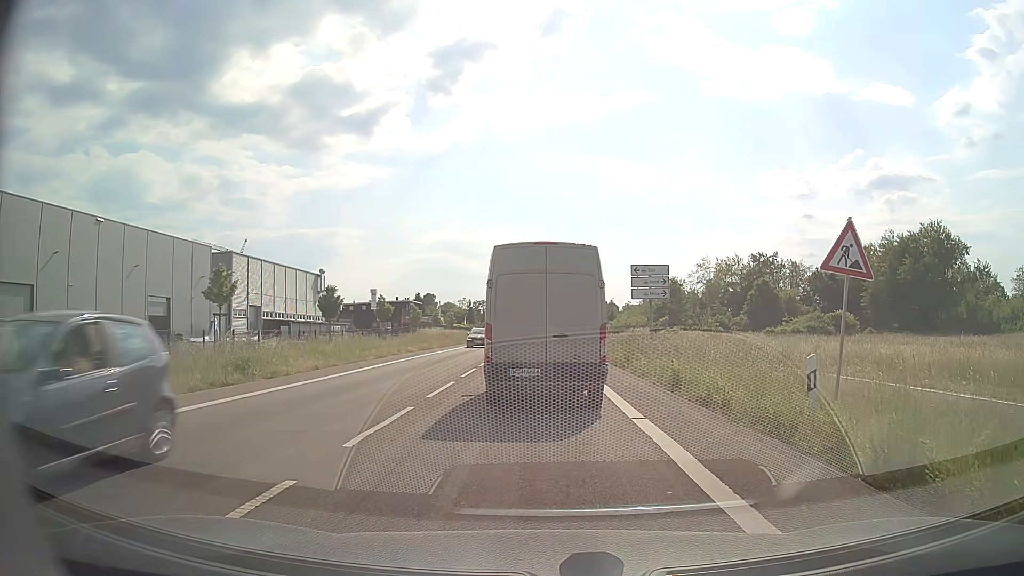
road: secondary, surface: asphalt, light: Day
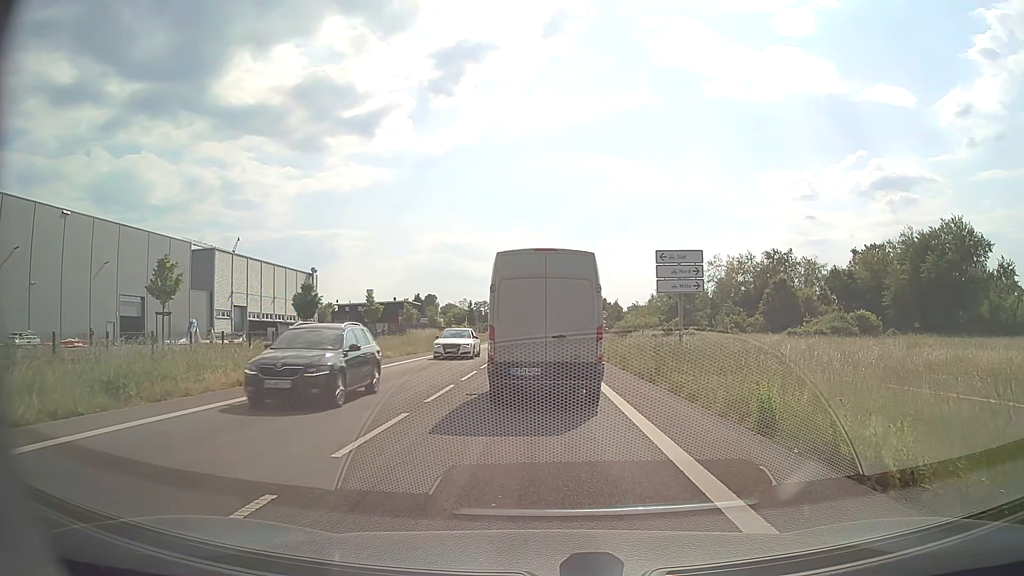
(0.0, +6.2) m; 0°
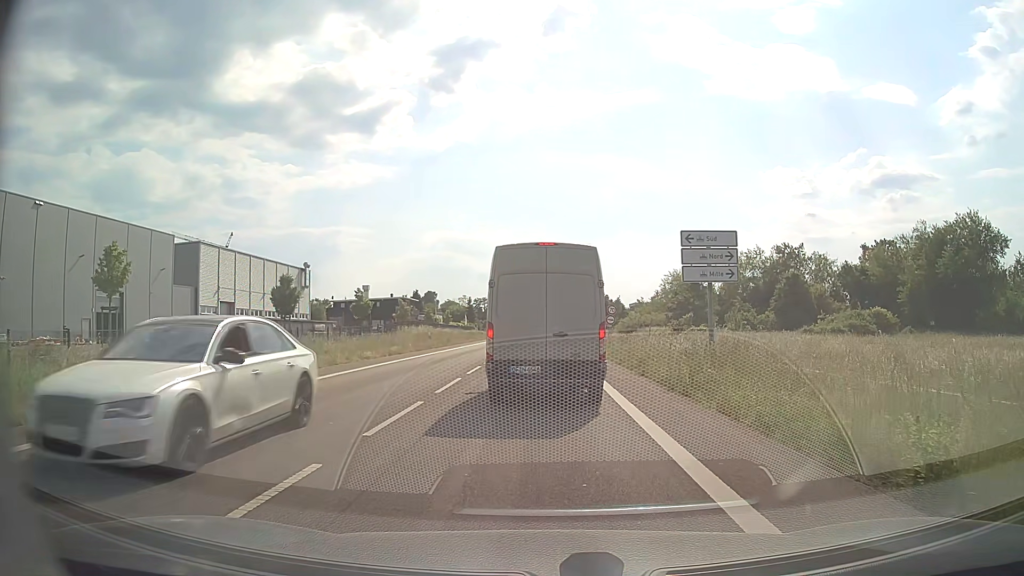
(0.0, +4.4) m; 0°
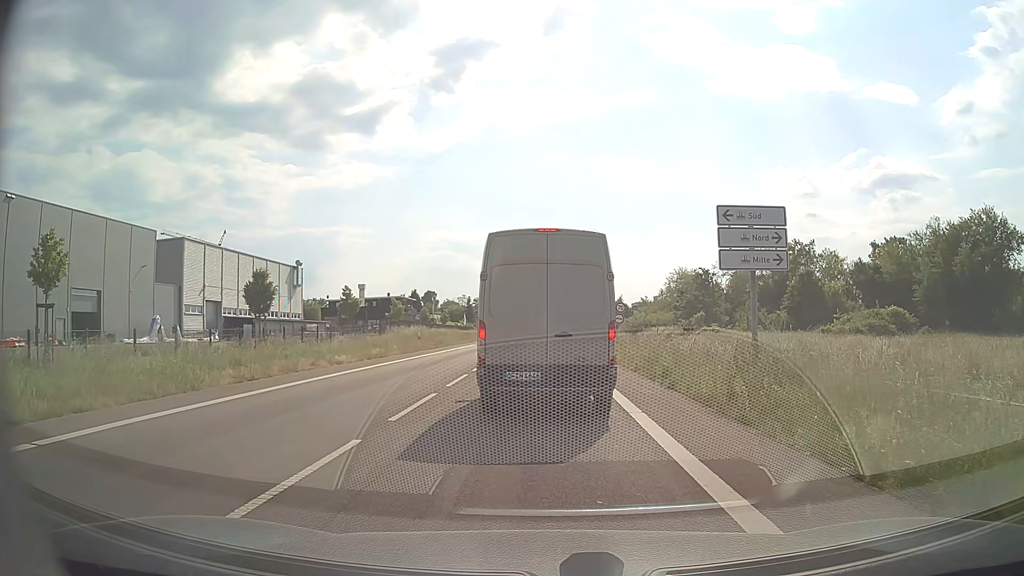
(0.0, +4.2) m; 0°
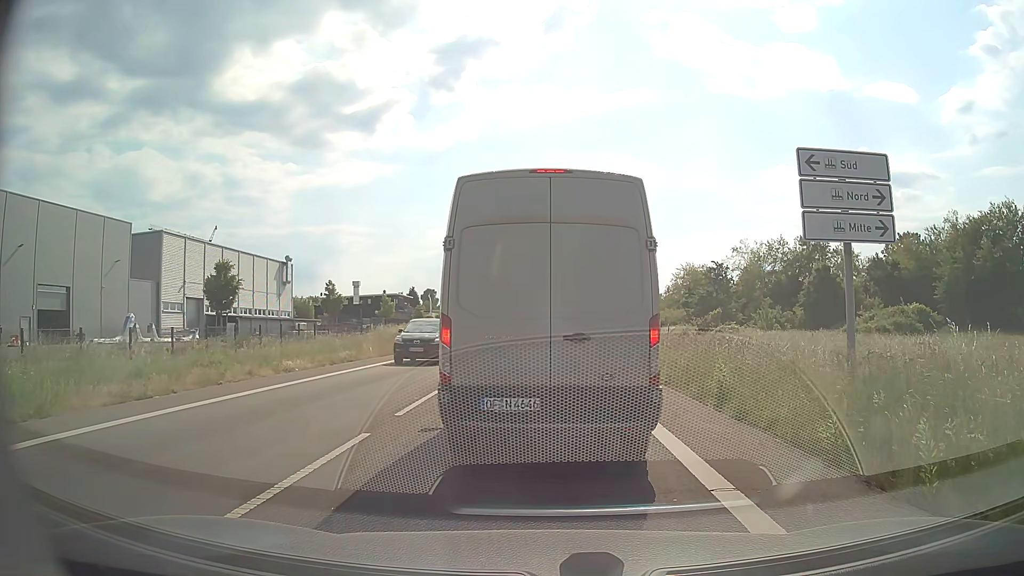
(0.0, +5.2) m; 0°
